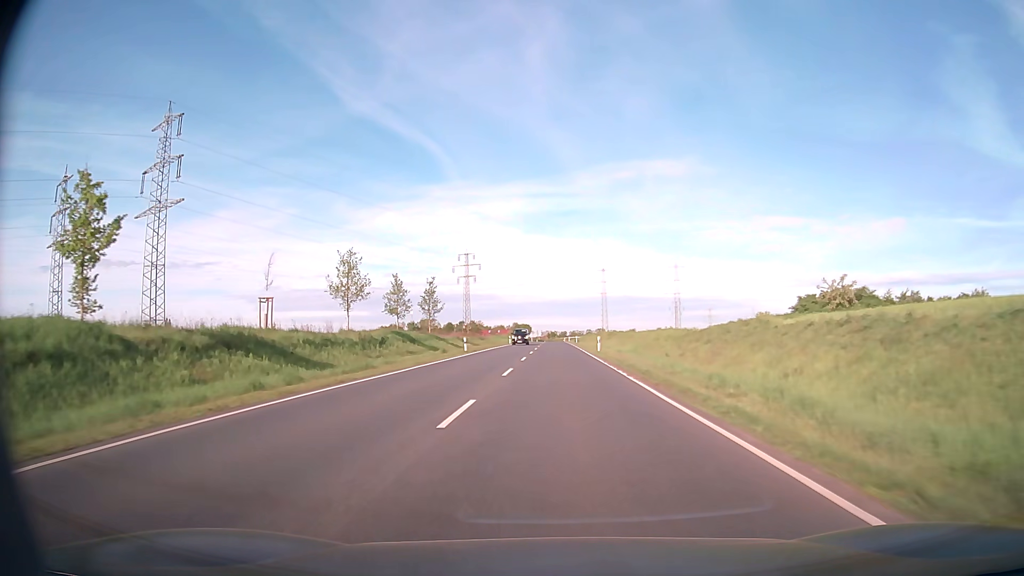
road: primary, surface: asphalt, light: Day
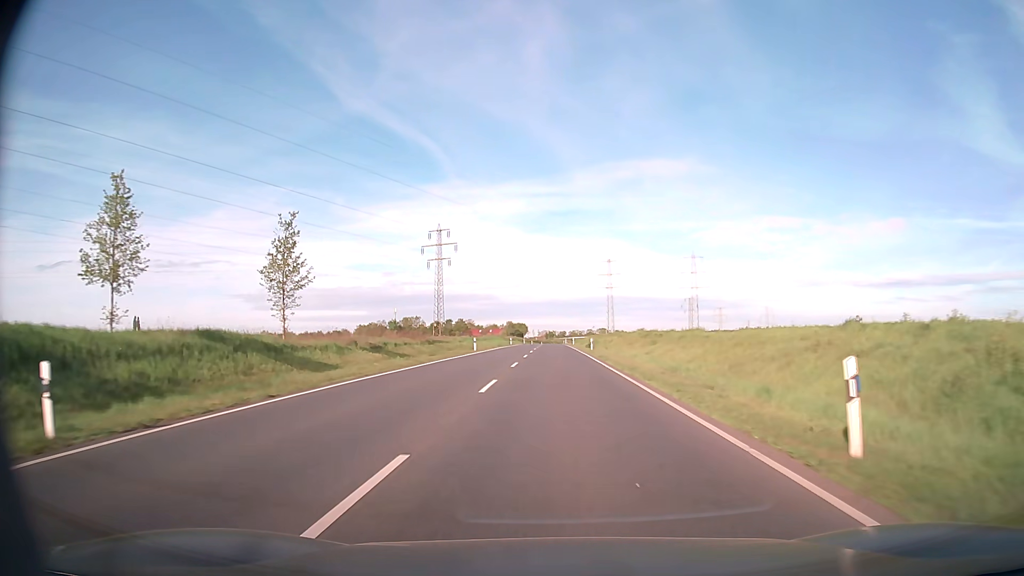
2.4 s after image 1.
(0.0, +42.5) m; 0°
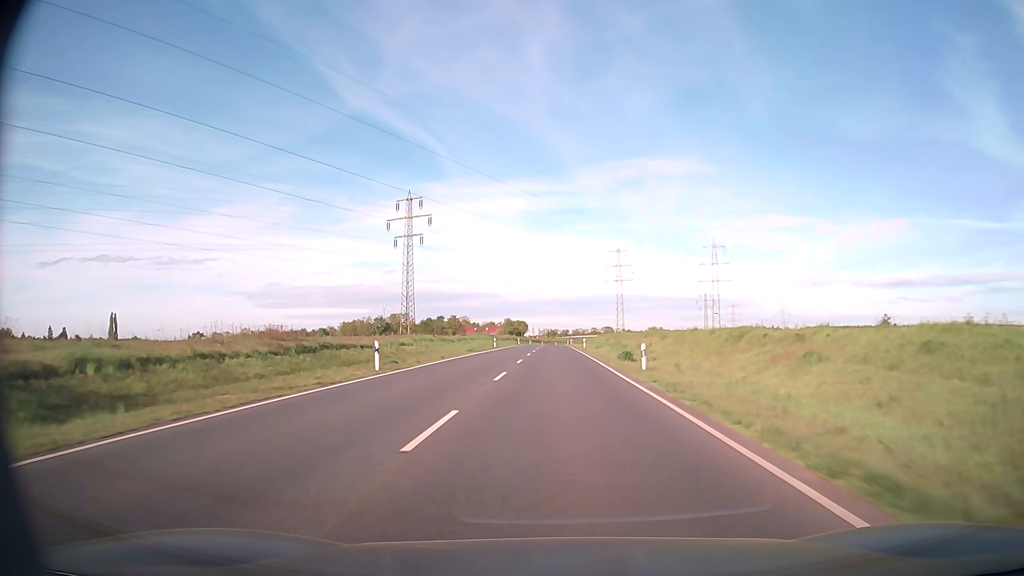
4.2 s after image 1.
(0.0, +32.1) m; 0°
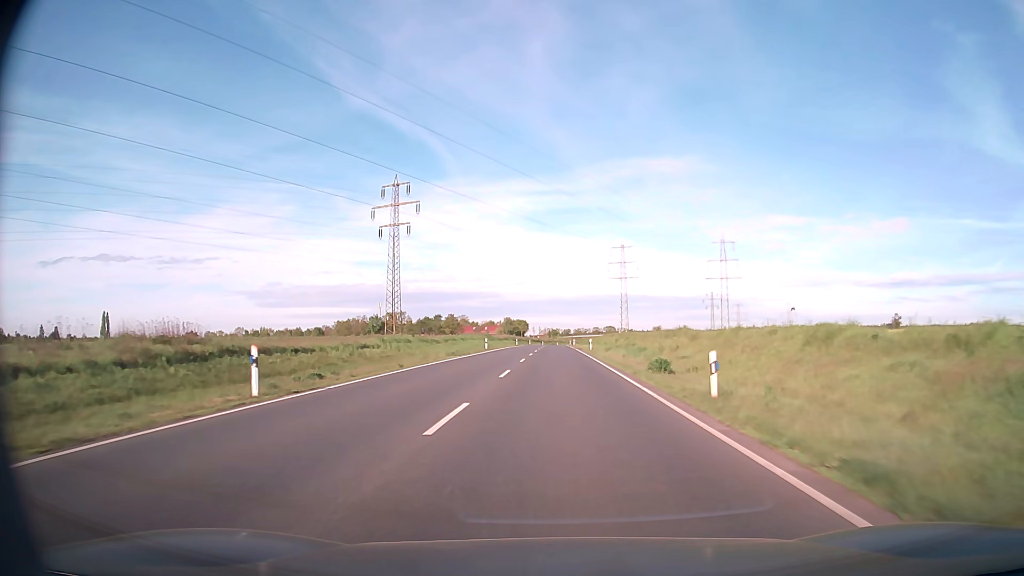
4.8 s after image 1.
(0.0, +10.7) m; 0°
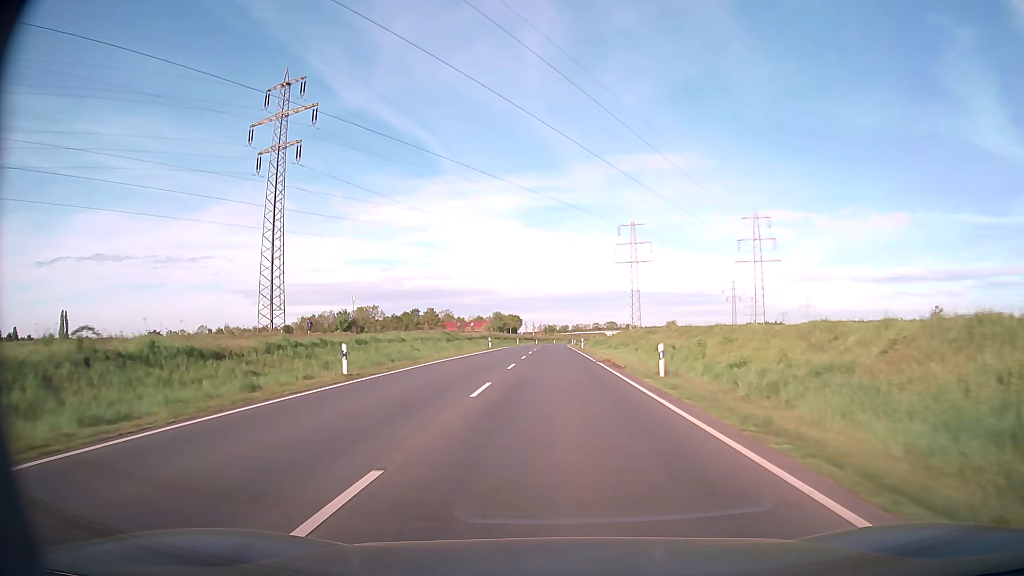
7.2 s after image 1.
(+0.1, +43.1) m; 0°
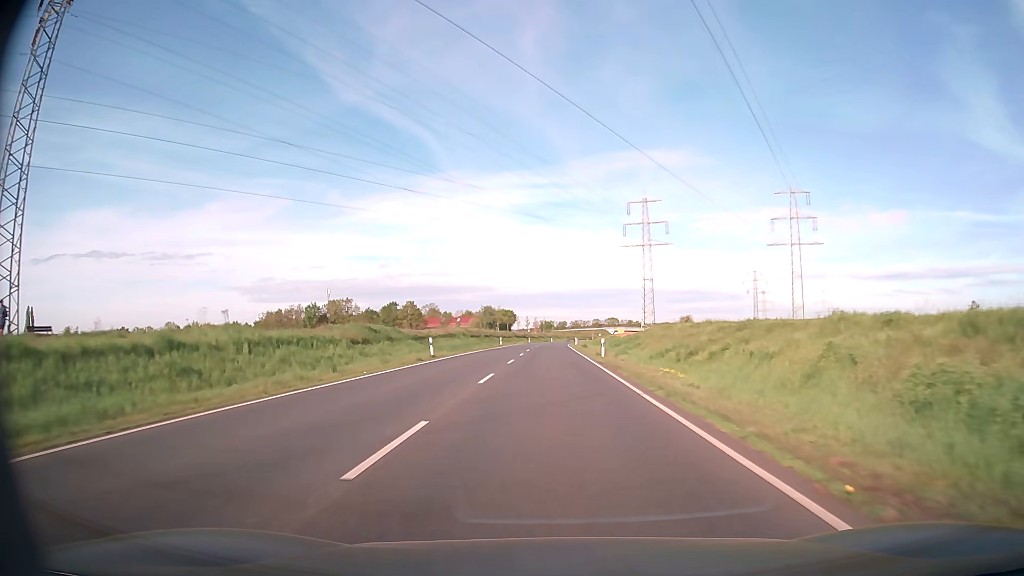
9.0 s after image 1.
(+0.1, +32.4) m; 0°
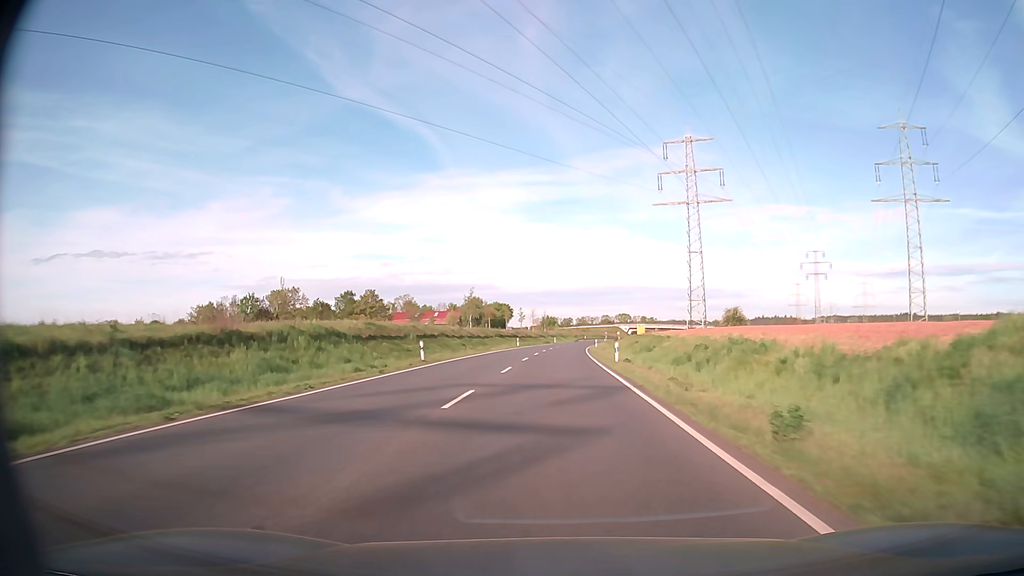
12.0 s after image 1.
(-0.1, +54.1) m; 0°
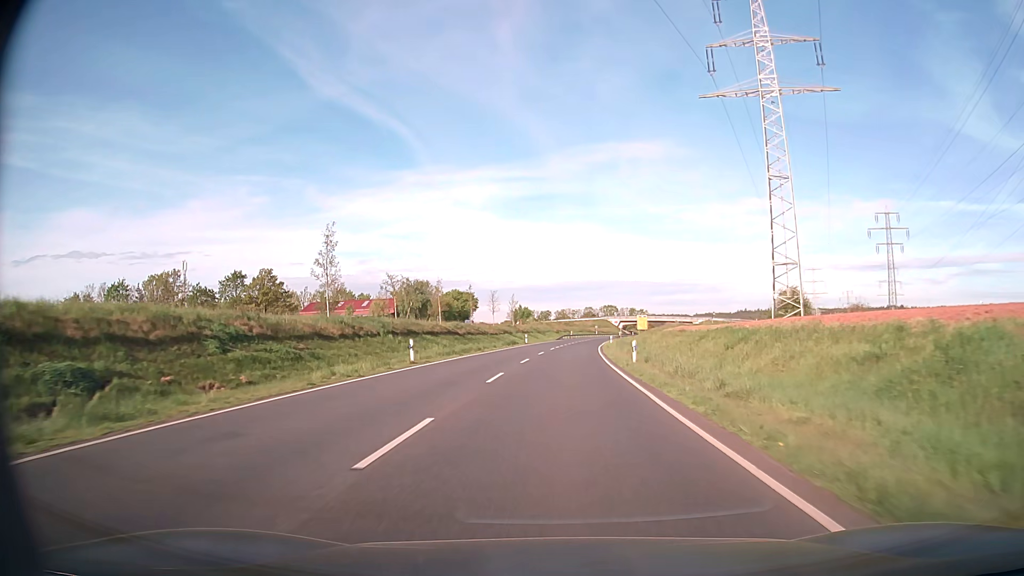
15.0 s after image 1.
(+0.7, +54.1) m; +2°
(0, +10) (0, +20) (0, +30) (+1, +40) (+1, +50) (+2, +60) (+3, +70) (+4, +80) (+5, +90) (+6, +100) m
